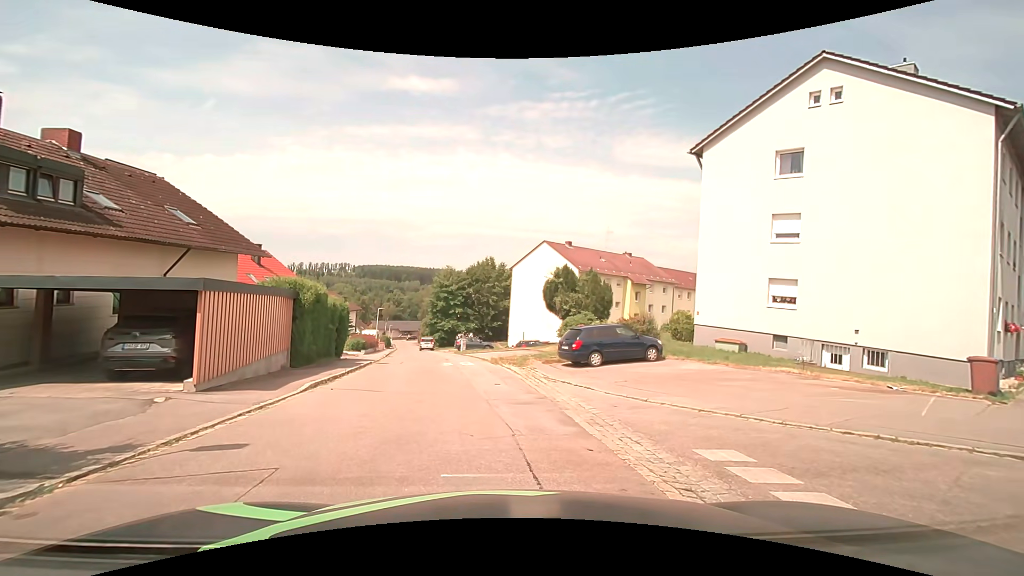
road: residential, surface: asphalt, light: Day
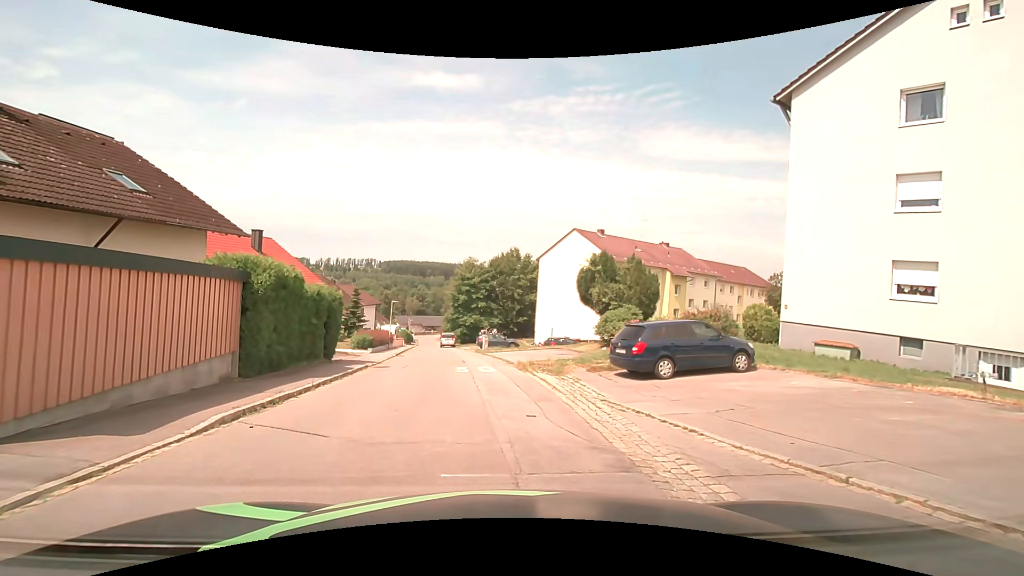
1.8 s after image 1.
(-0.1, +5.2) m; -2°
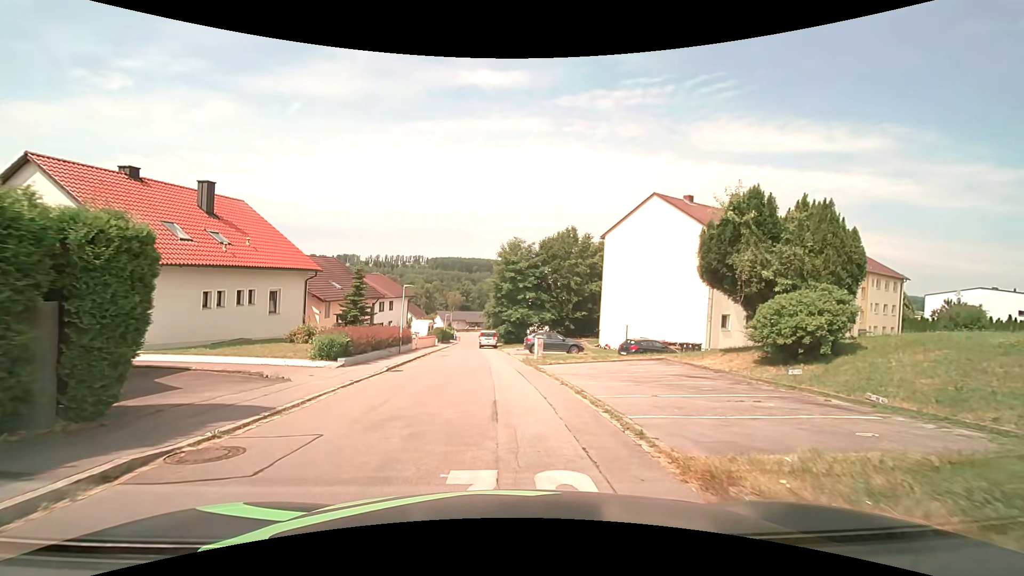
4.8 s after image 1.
(-0.8, +13.7) m; -6°
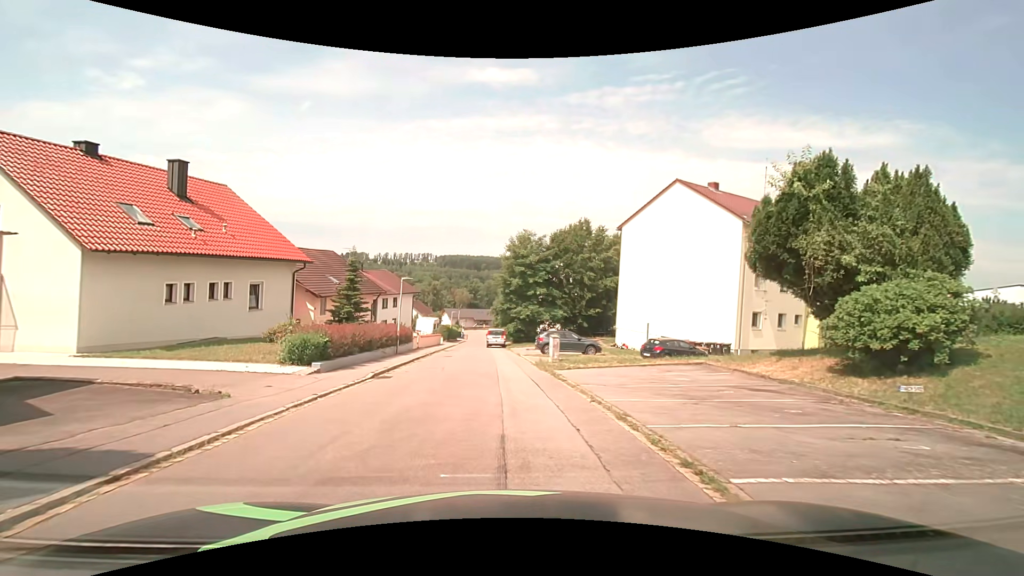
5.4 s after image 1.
(0.0, +3.3) m; 0°
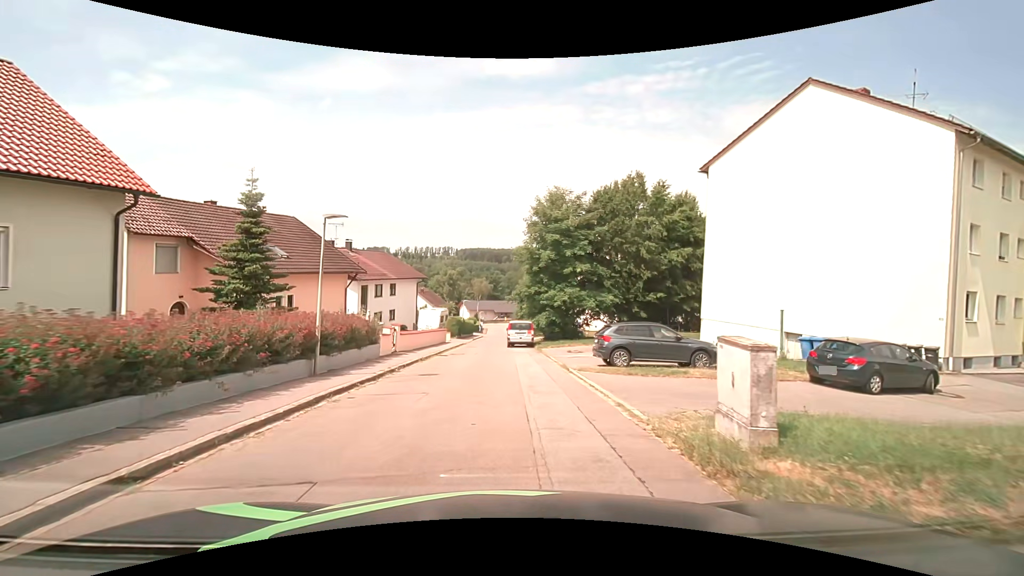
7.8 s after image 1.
(-0.4, +14.4) m; -2°
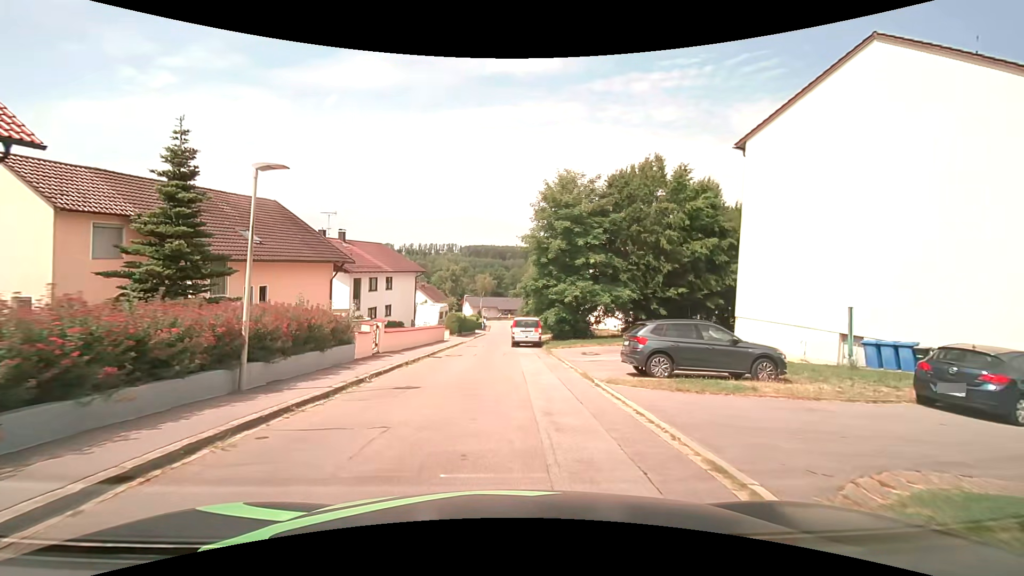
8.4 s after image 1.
(-0.1, +3.8) m; -2°
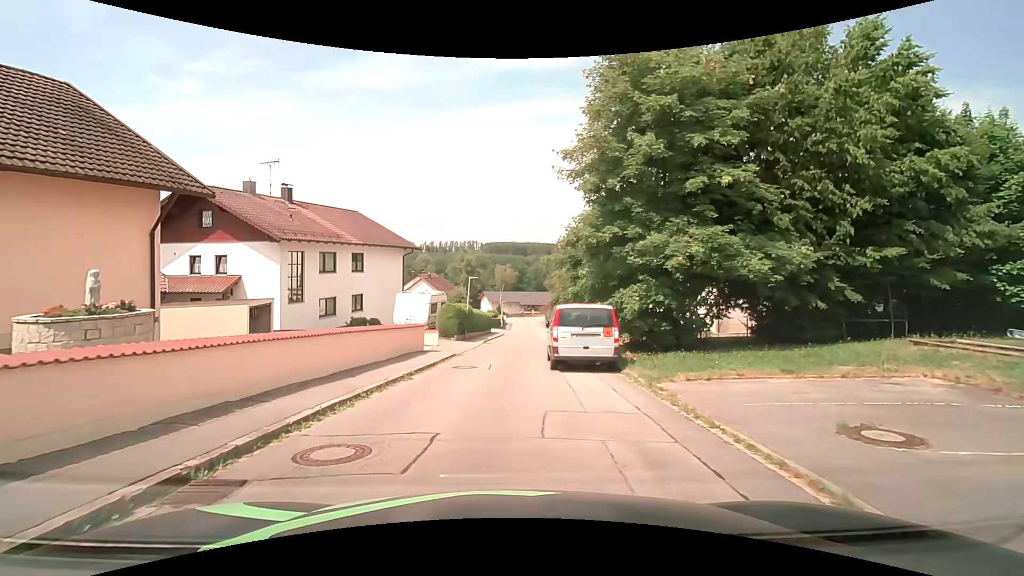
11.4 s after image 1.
(0.0, +17.1) m; -1°
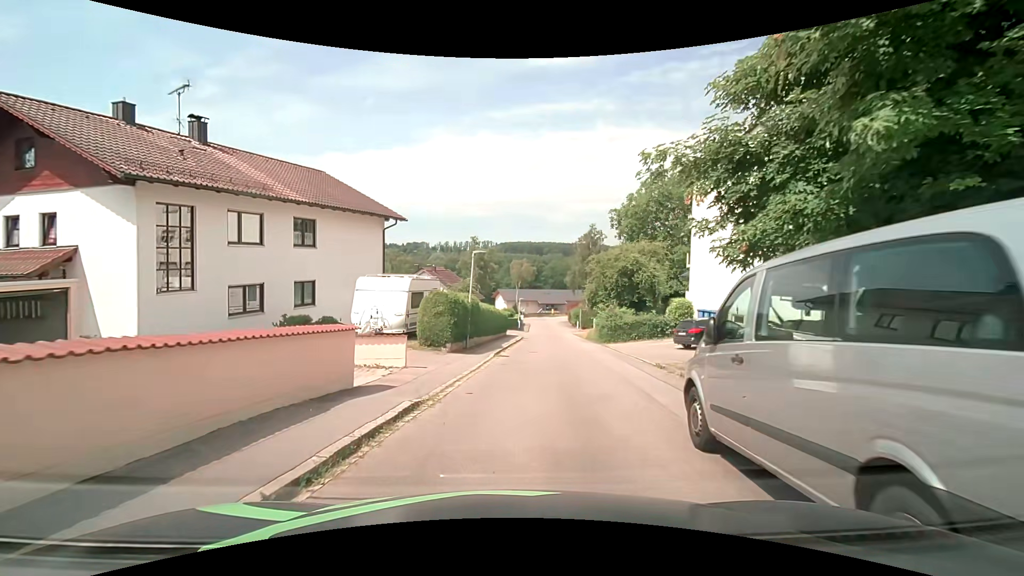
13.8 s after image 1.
(-0.5, +12.1) m; -3°
(0, +10) (+2, +20) (+4, +30) (+5, +40) (+6, +50) (+7, +60) (+7, +69) (+8, +79) (+9, +89) (+9, +99) m
